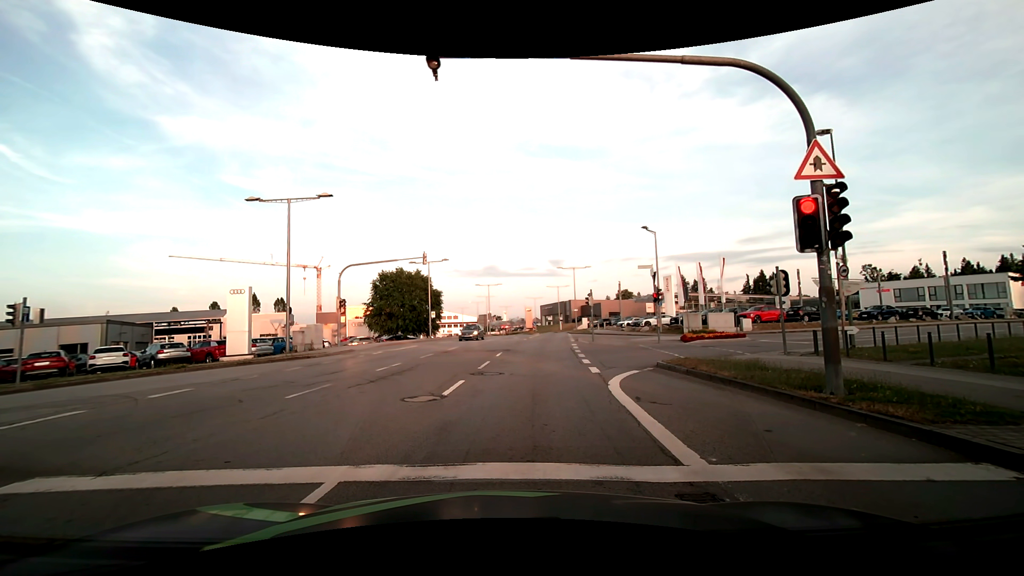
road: secondary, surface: asphalt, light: Day
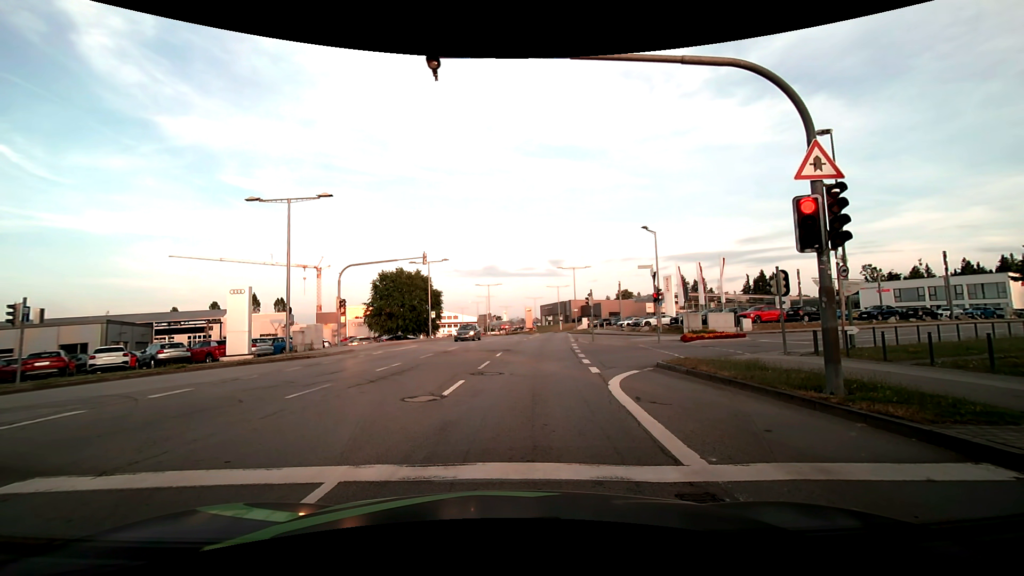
(0.0, 0.0) m; 0°
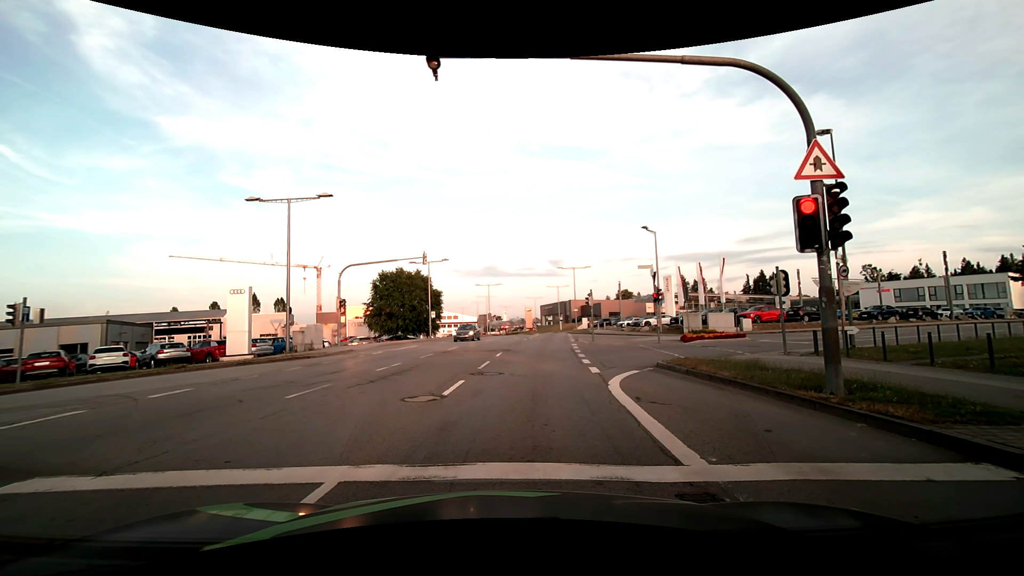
(0.0, 0.0) m; 0°
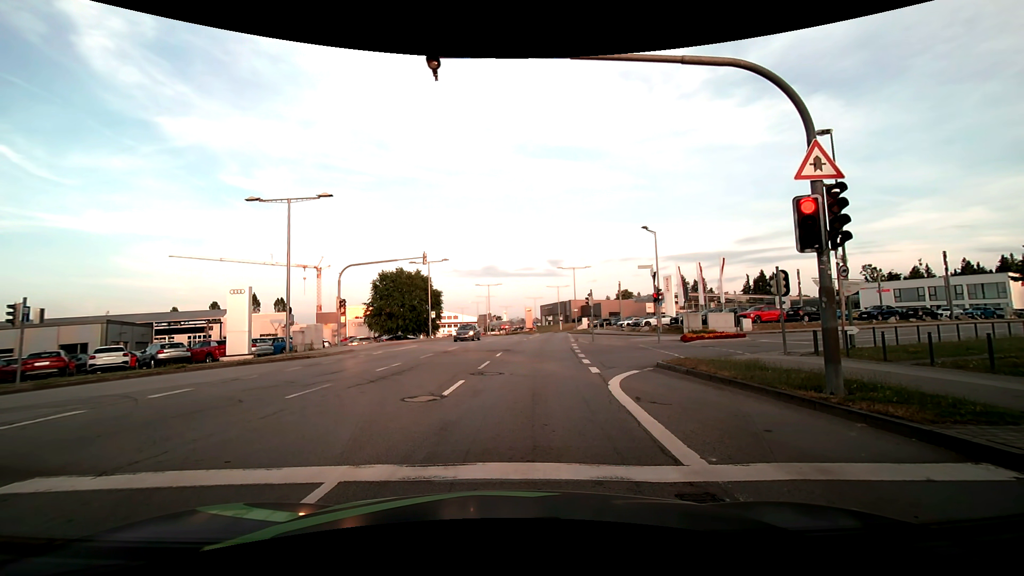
(0.0, 0.0) m; 0°
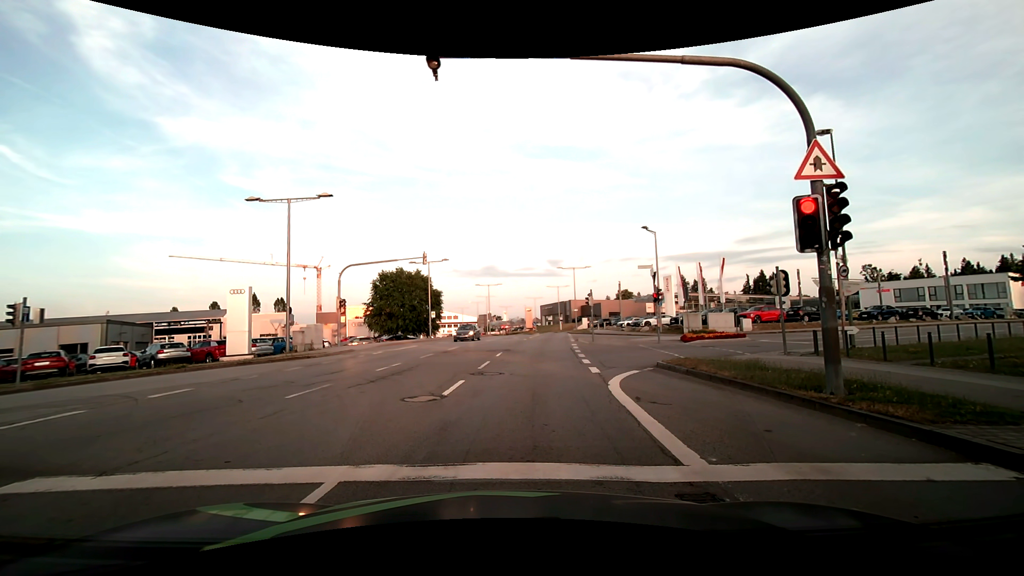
(0.0, 0.0) m; 0°
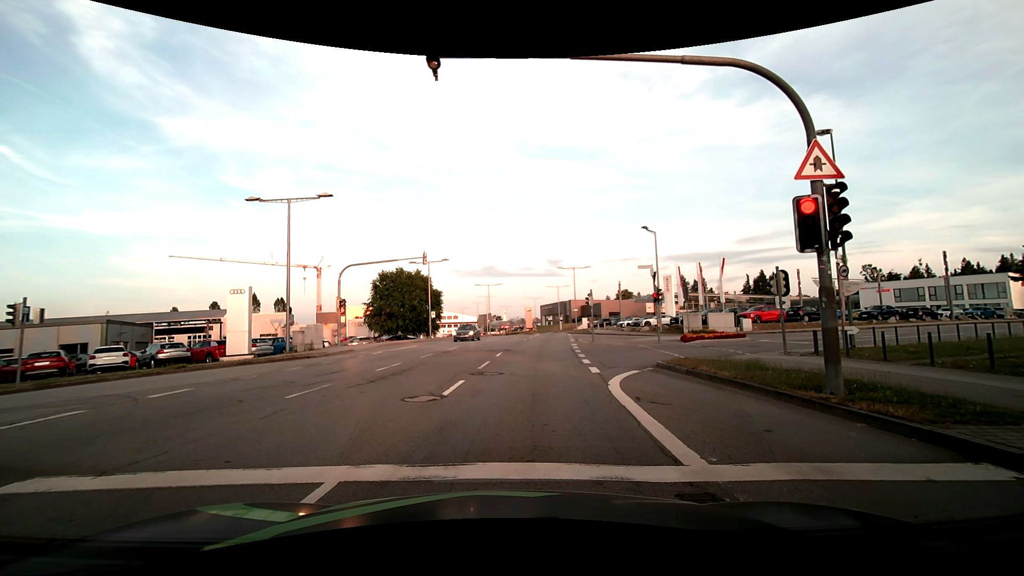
(0.0, 0.0) m; 0°
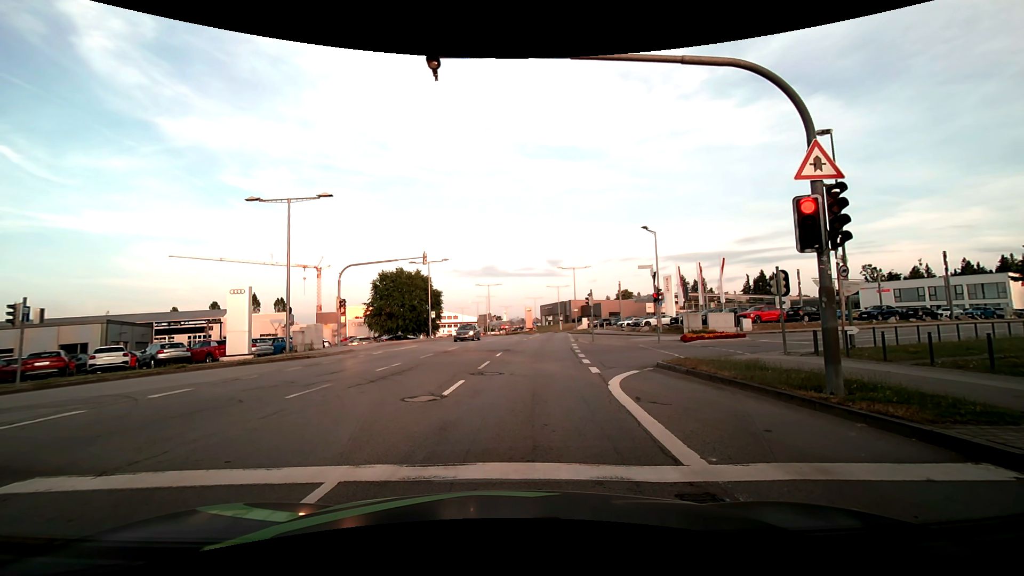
(0.0, 0.0) m; 0°
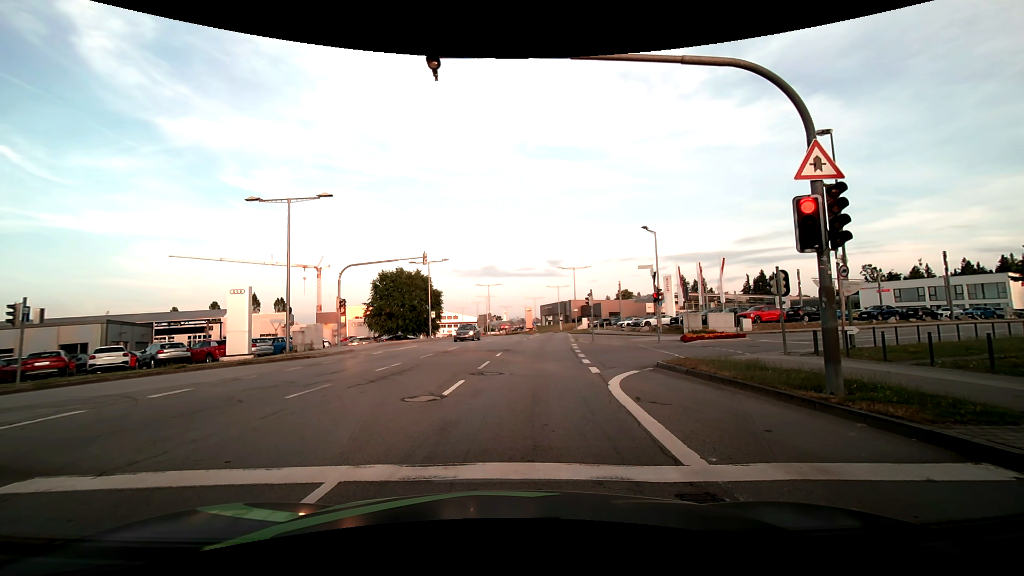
(0.0, 0.0) m; 0°
(0, +10) (+1, +20) (+2, +30) (+3, +40) (+4, +50) (+5, +60) (+7, +70) (+7, +80) (+8, +90) (+7, +100) m
